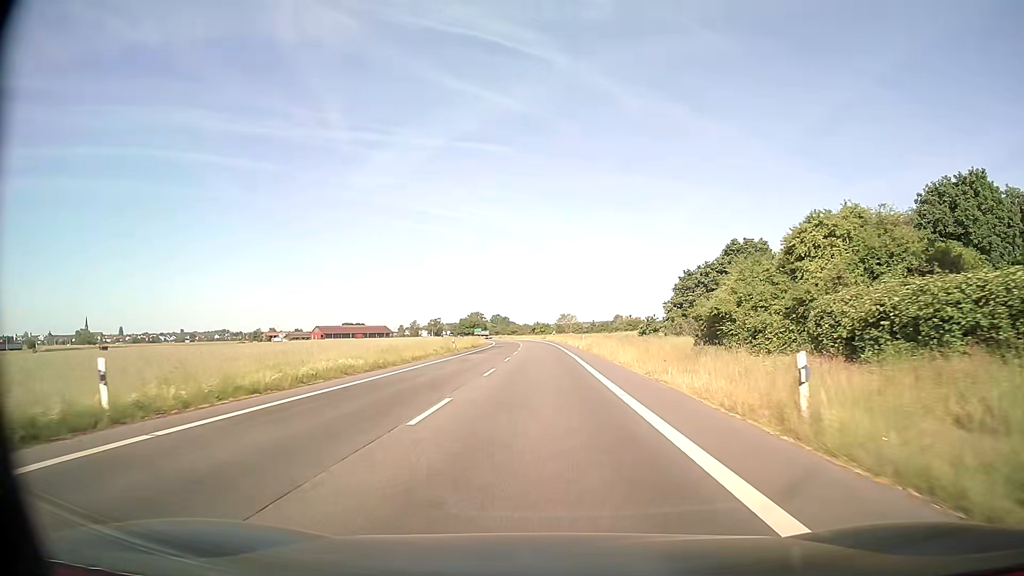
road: secondary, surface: asphalt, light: Day
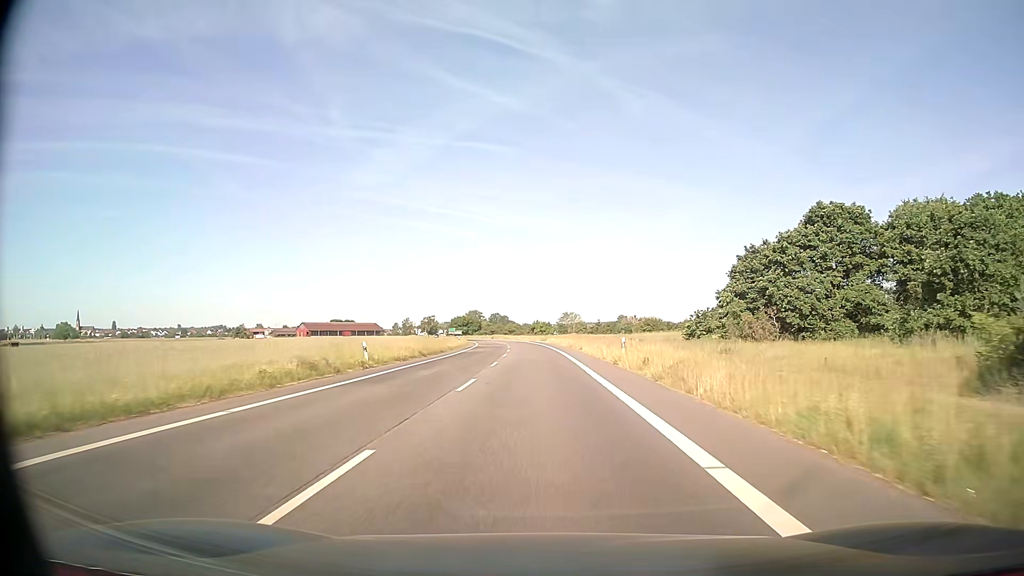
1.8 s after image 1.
(-0.1, +29.9) m; 0°
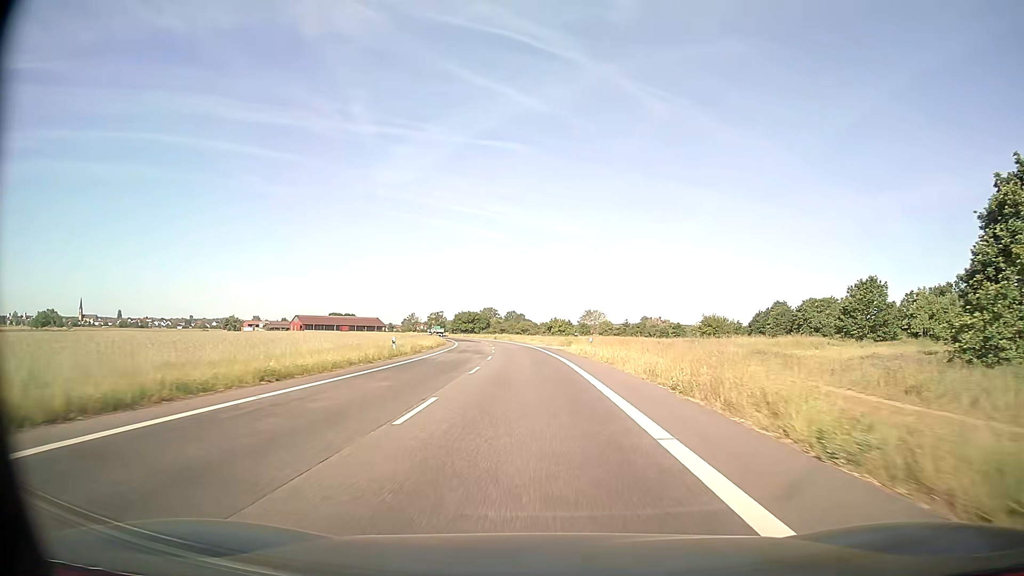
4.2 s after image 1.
(-0.3, +41.7) m; -2°
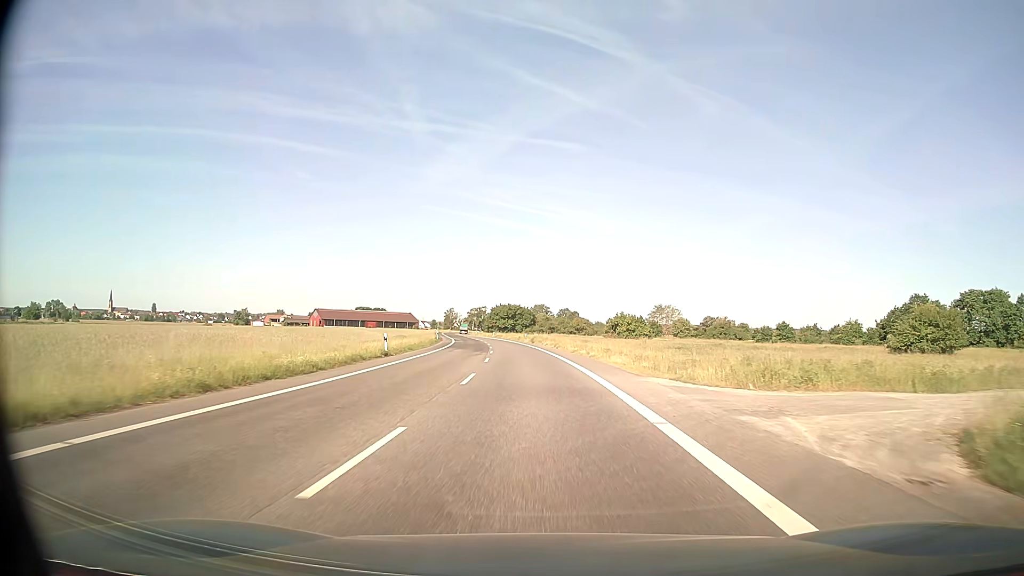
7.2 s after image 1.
(-1.8, +52.6) m; -4°
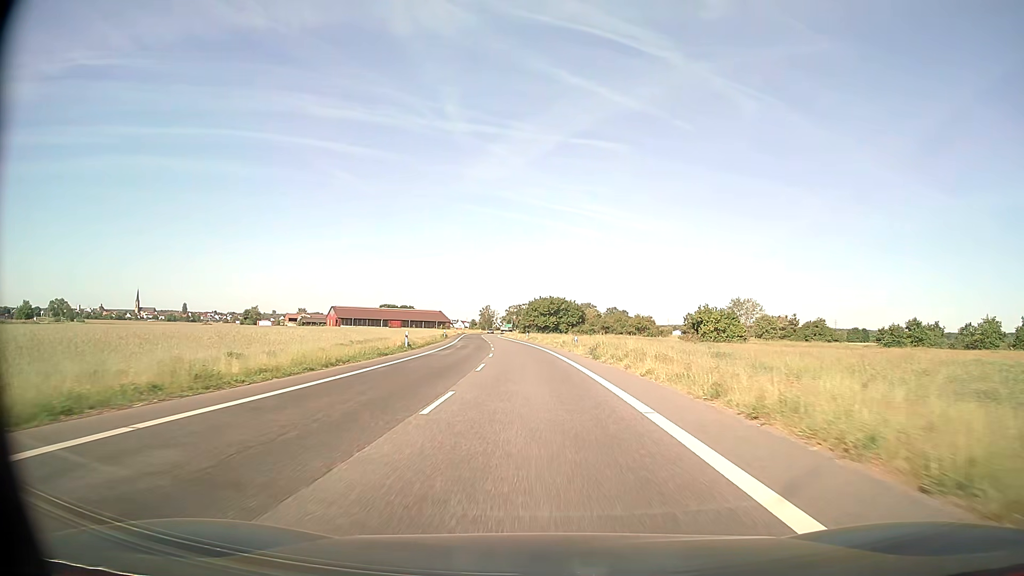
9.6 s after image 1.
(-1.5, +42.1) m; -4°
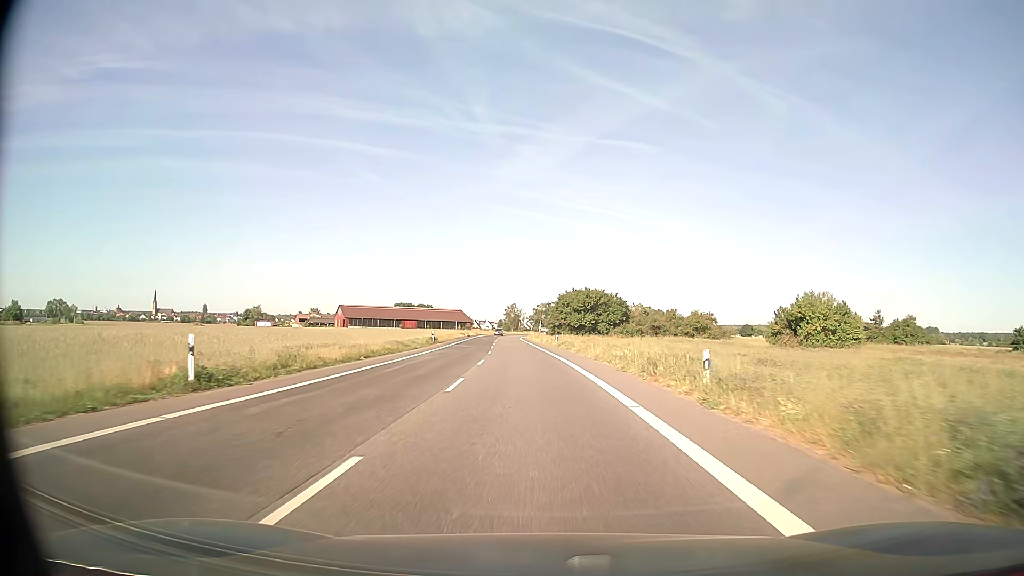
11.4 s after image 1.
(-0.6, +31.6) m; -3°
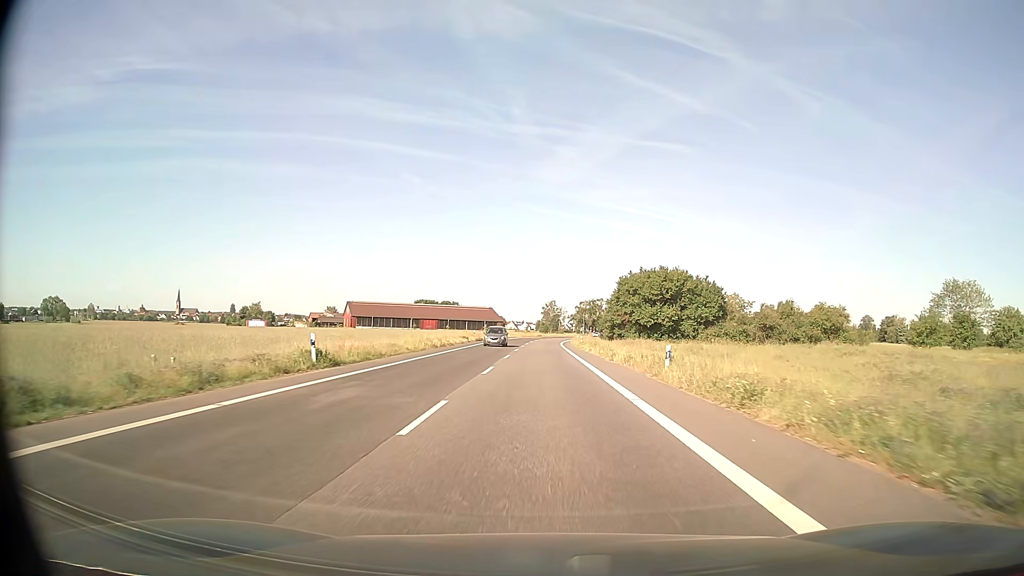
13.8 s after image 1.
(-1.5, +41.9) m; -3°
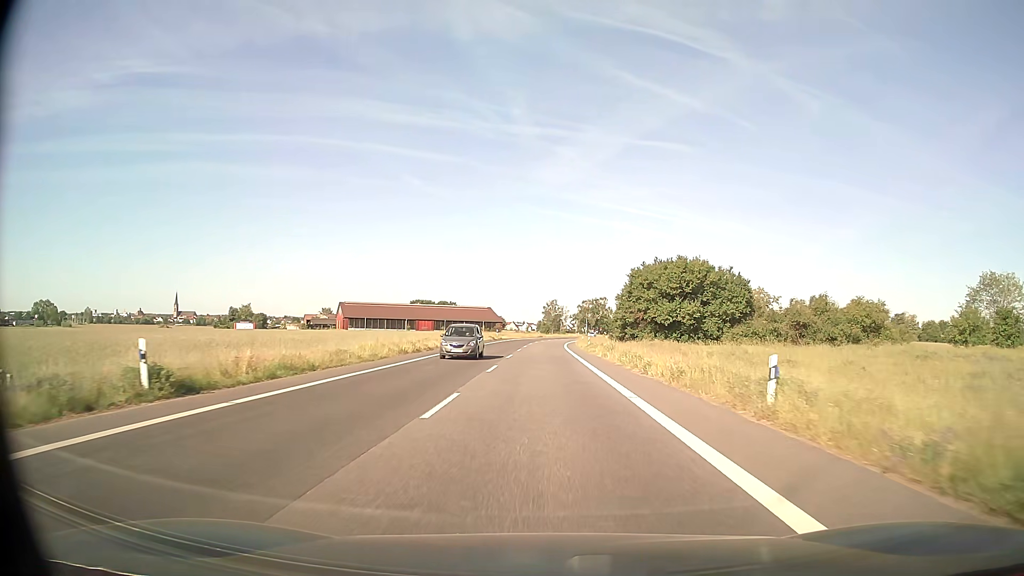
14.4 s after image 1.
(0.0, +10.3) m; 0°
(0, +10) (0, +20) (0, +30) (0, +40) (0, +50) (0, +60) (0, +70) (+1, +80) (+1, +90) (+2, +100) m
